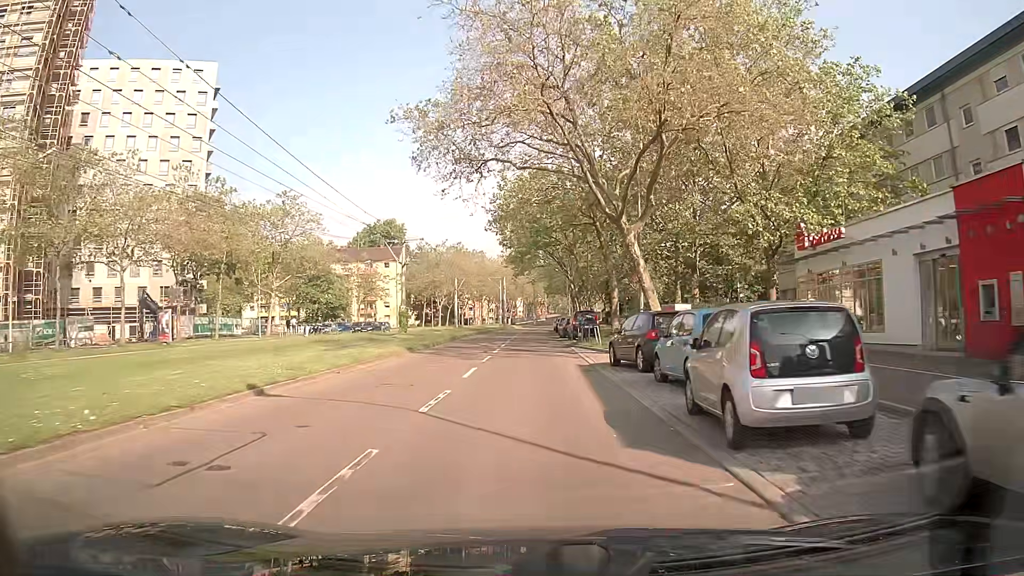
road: tertiary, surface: asphalt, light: Day
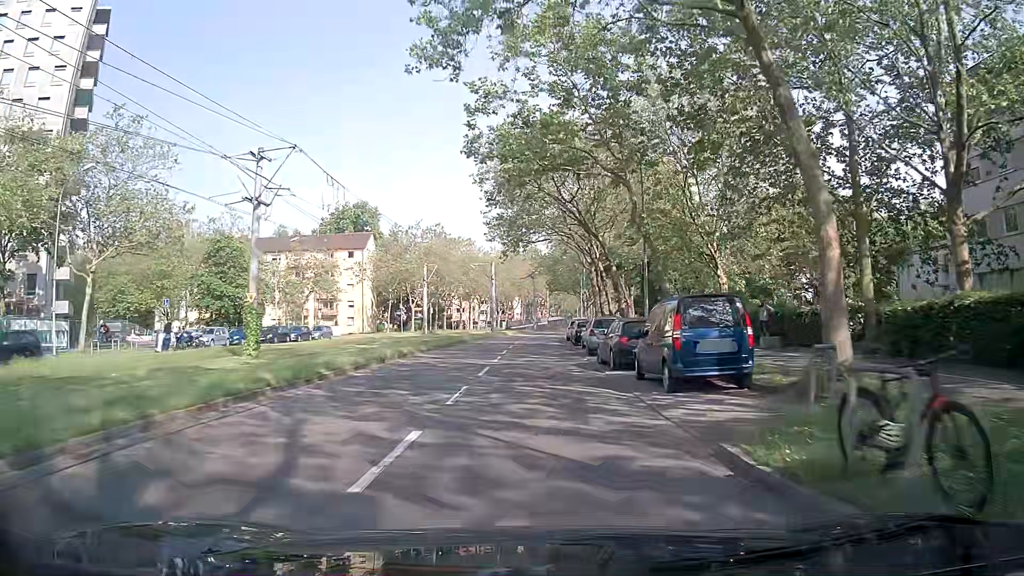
(-0.1, +28.4) m; -1°
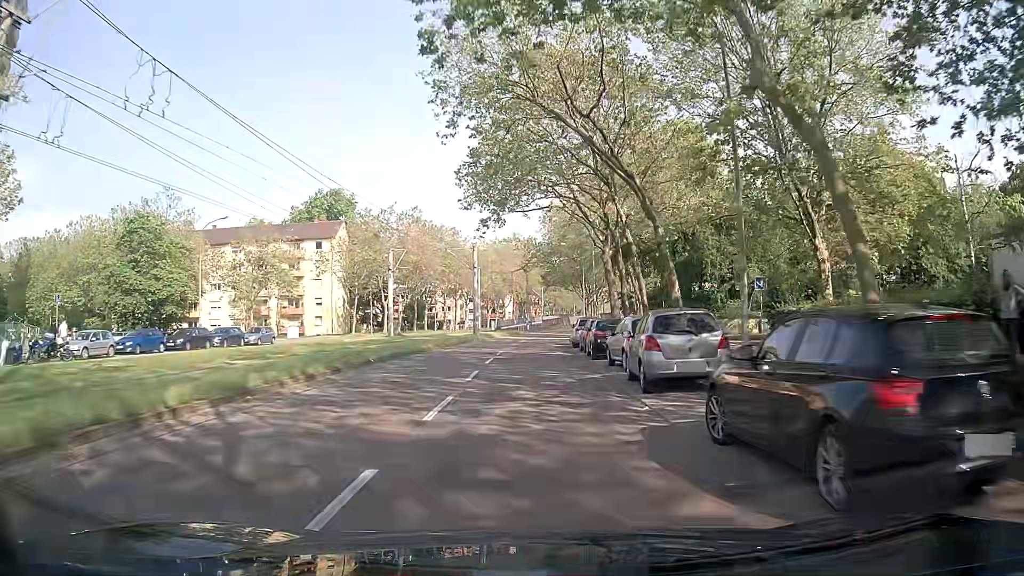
(+0.2, +14.2) m; +1°
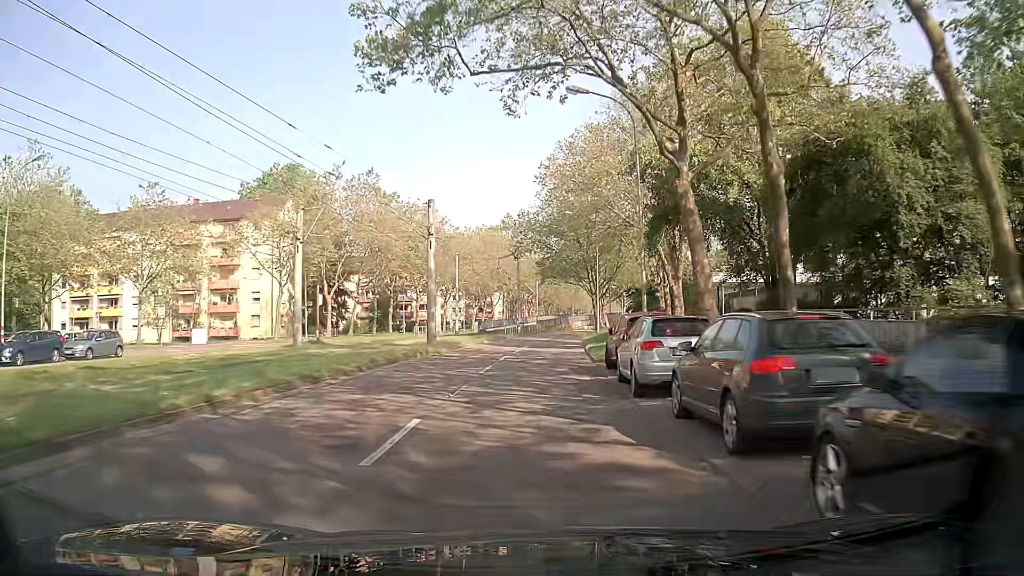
(+0.1, +21.4) m; +1°
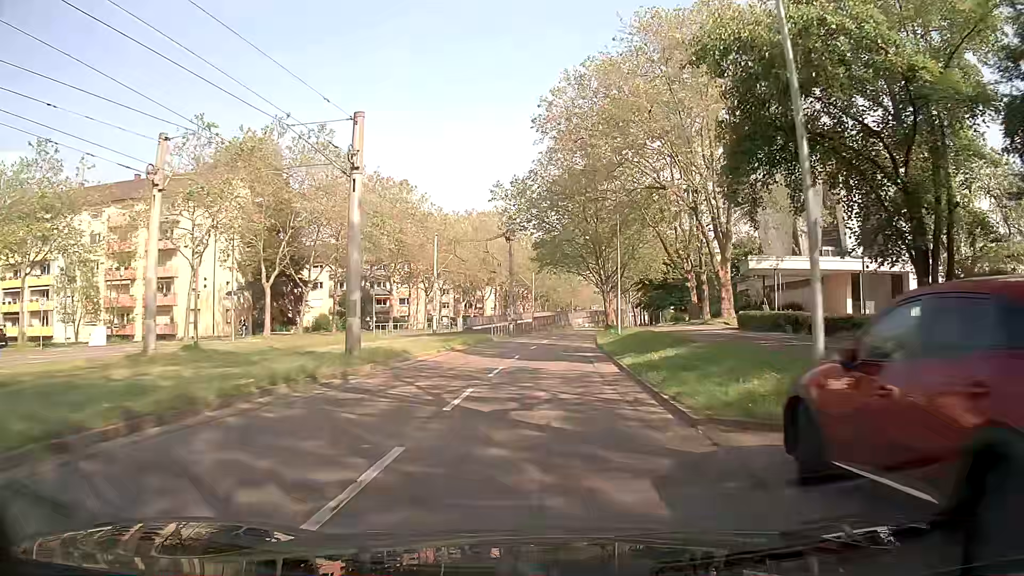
(0.0, +14.4) m; 0°
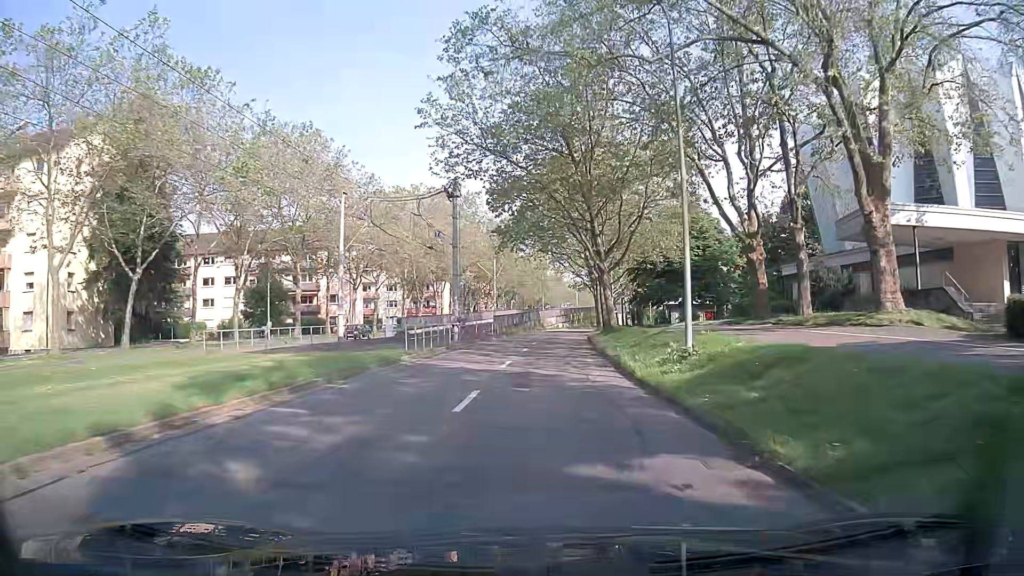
(+0.5, +21.9) m; +2°
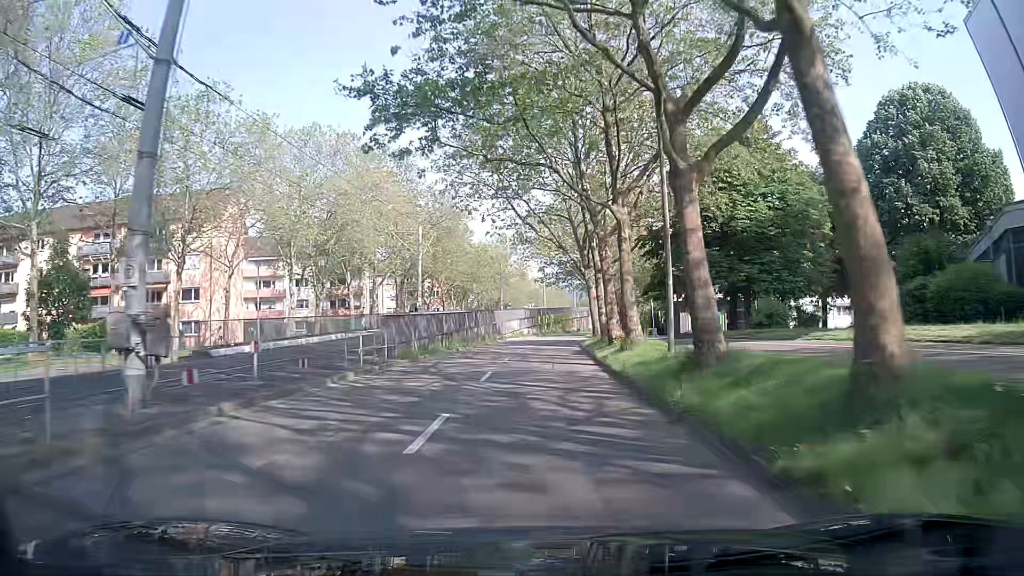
(+1.1, +29.8) m; +3°
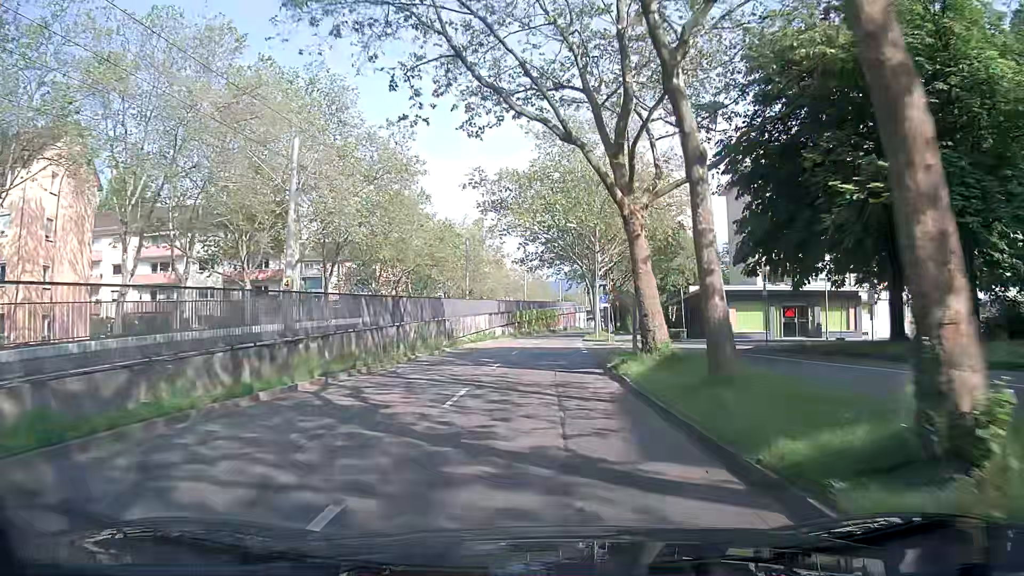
(+0.6, +23.0) m; +3°
(0, +10) (0, +20) (0, +30) (+1, +40) (+1, +50) (+2, +60) (+3, +70) (+5, +80) (+6, +90) (+8, +99) m
